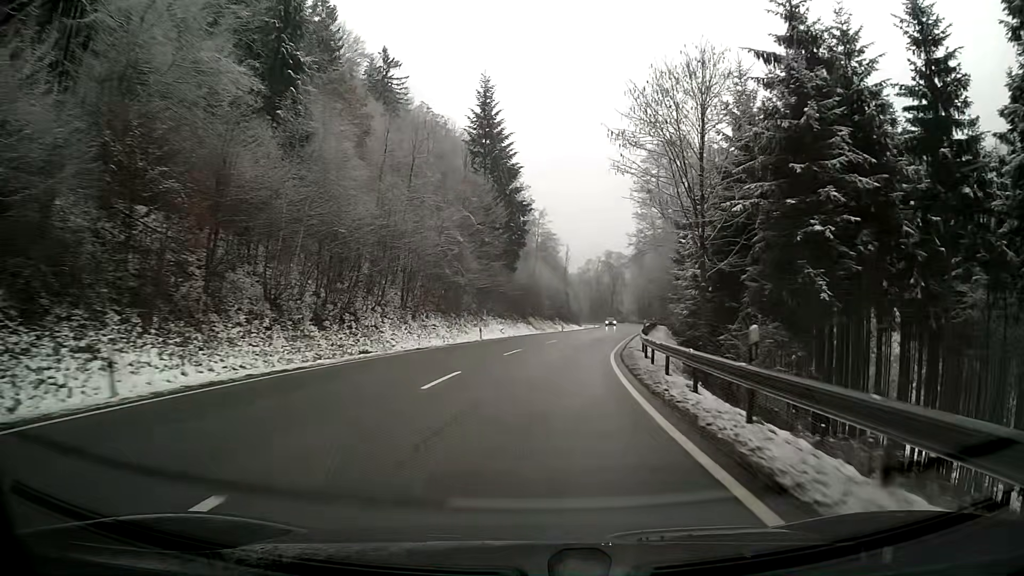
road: primary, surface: asphalt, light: Day
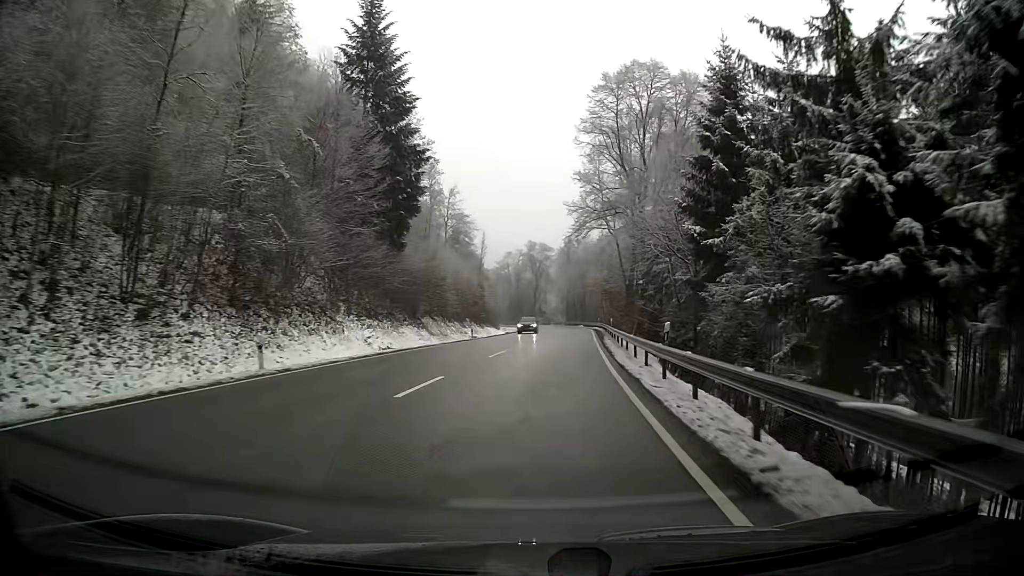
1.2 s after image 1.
(+1.6, +25.2) m; +7°
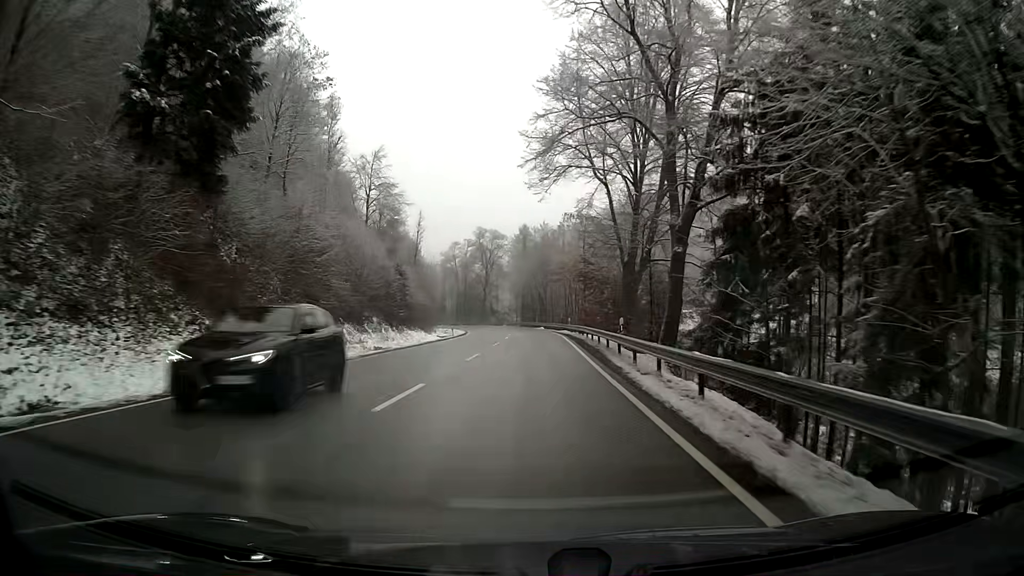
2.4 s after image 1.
(+0.8, +25.5) m; +3°
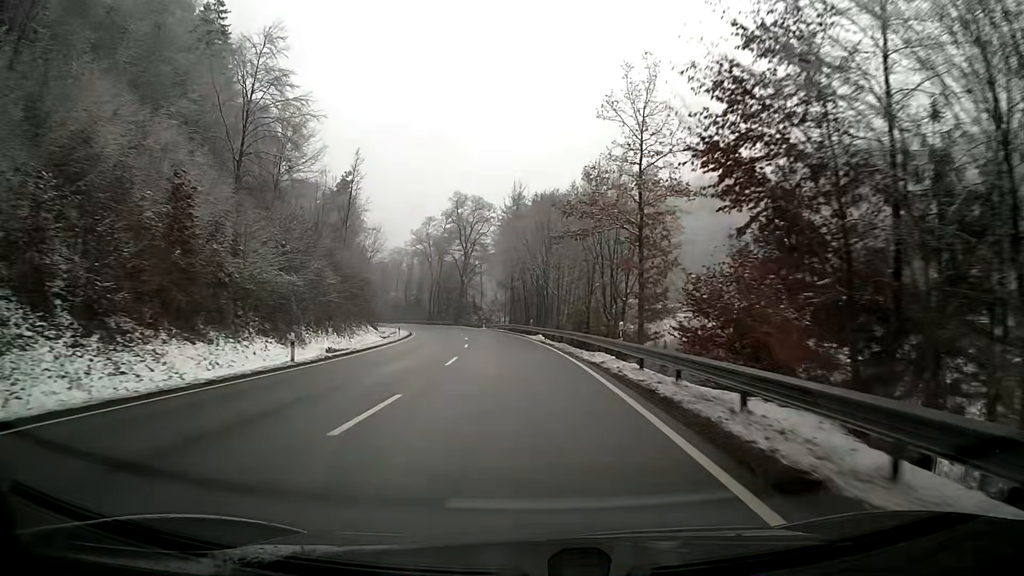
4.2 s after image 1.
(+0.3, +38.5) m; 0°
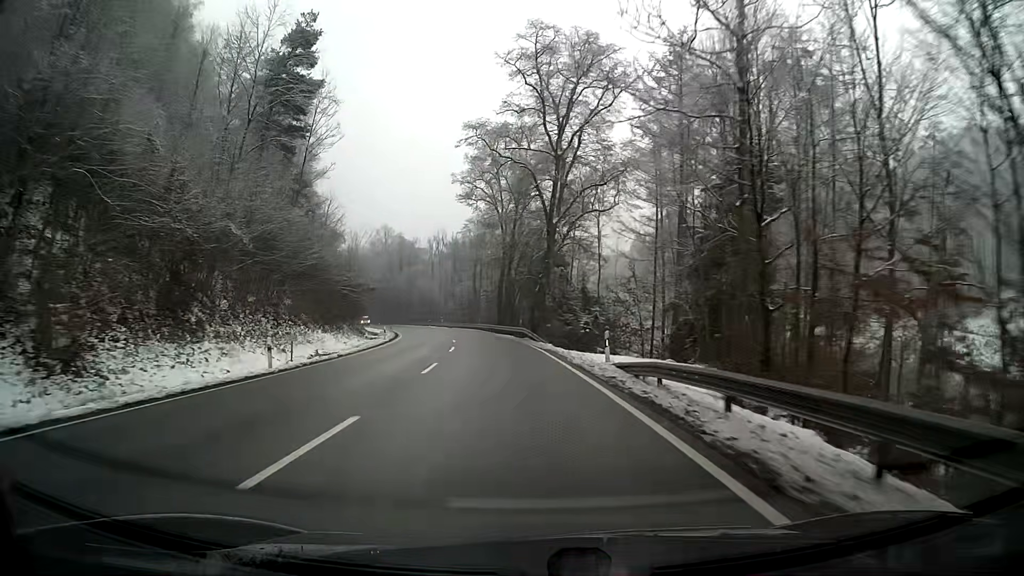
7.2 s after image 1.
(-5.3, +63.3) m; -11°
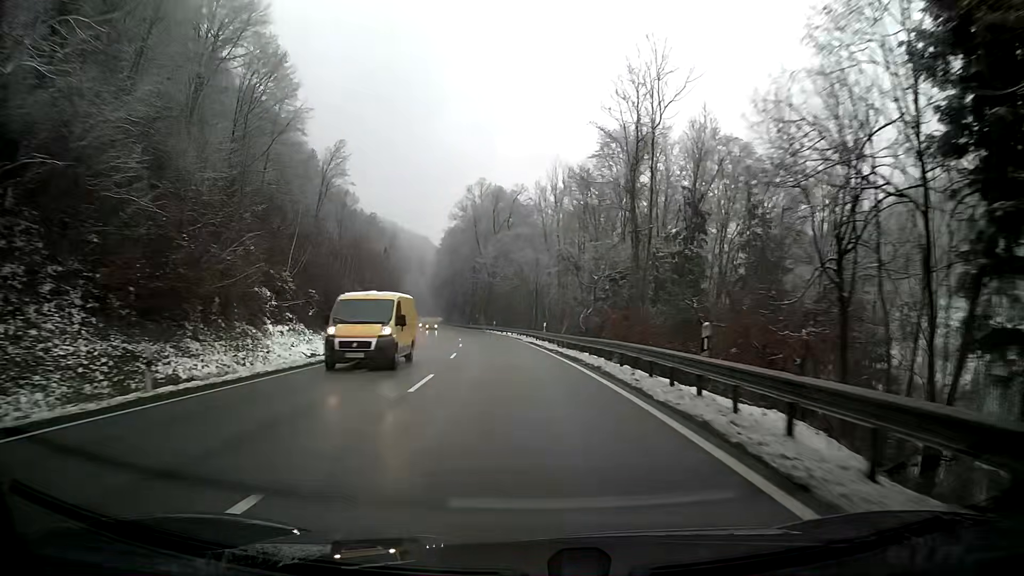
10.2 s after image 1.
(-6.4, +65.5) m; -11°
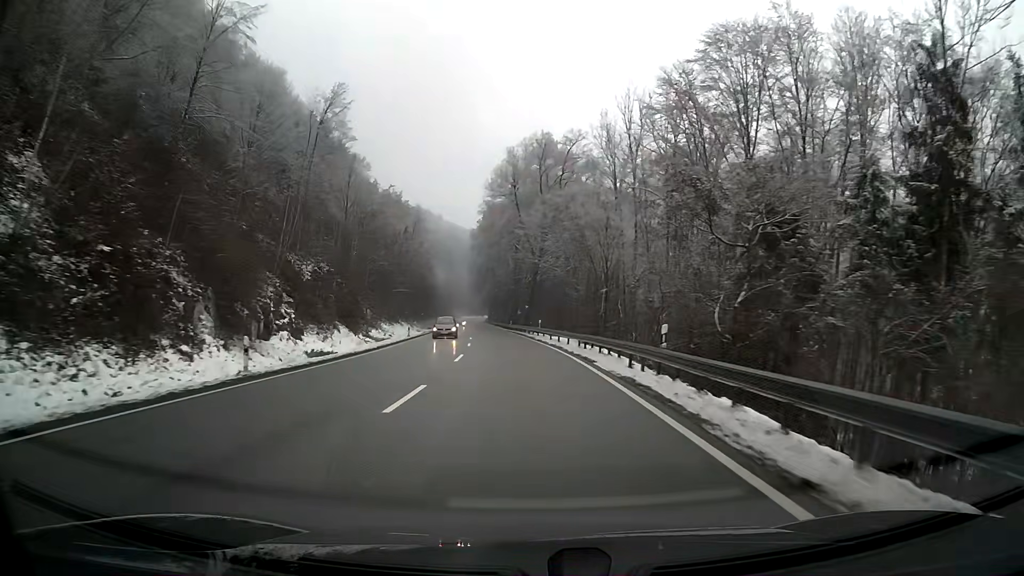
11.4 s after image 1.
(-1.1, +27.5) m; -4°
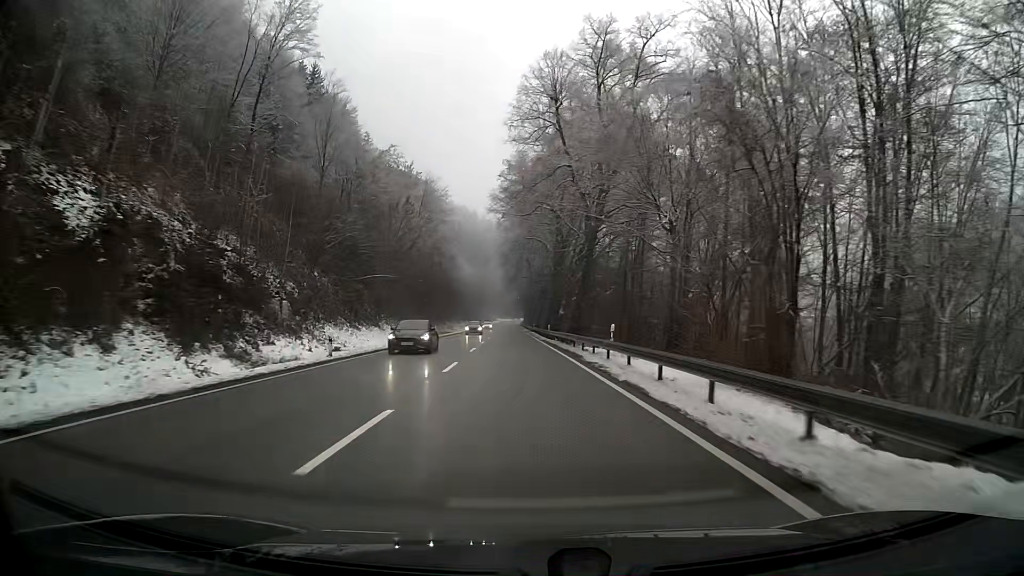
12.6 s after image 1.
(-0.8, +28.5) m; -3°
(0, +10) (0, +20) (-1, +30) (-1, +40) (-1, +50) (-2, +60) (-2, +70) (-3, +80) (-3, +90) (-3, +100) m
